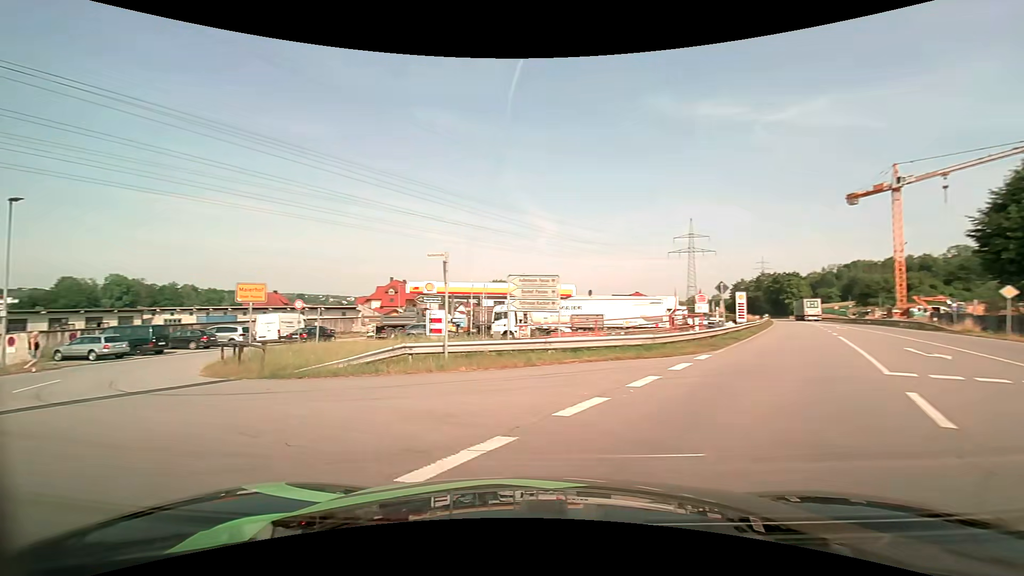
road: residential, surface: asphalt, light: Day
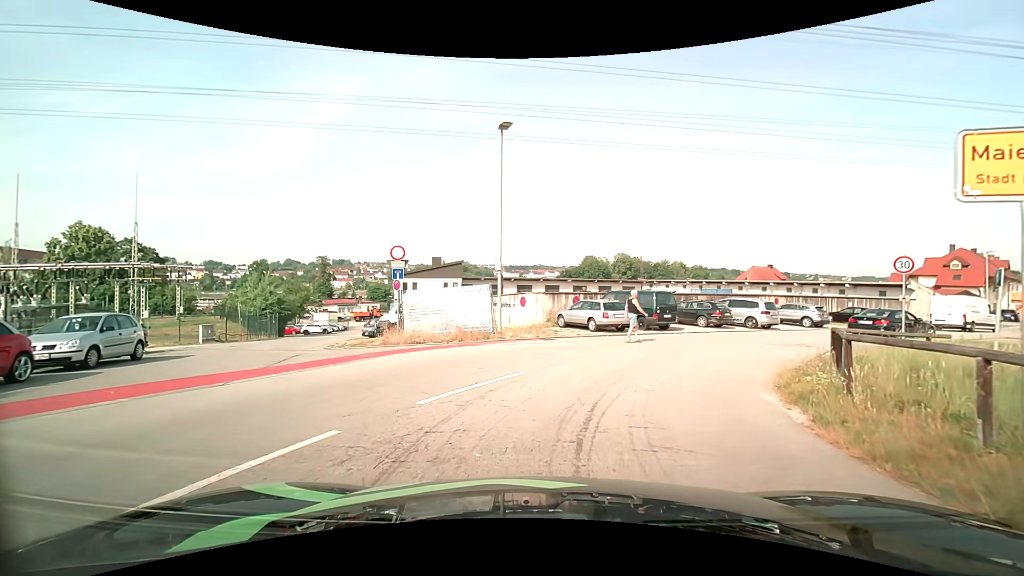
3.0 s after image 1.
(-7.5, +11.2) m; -52°
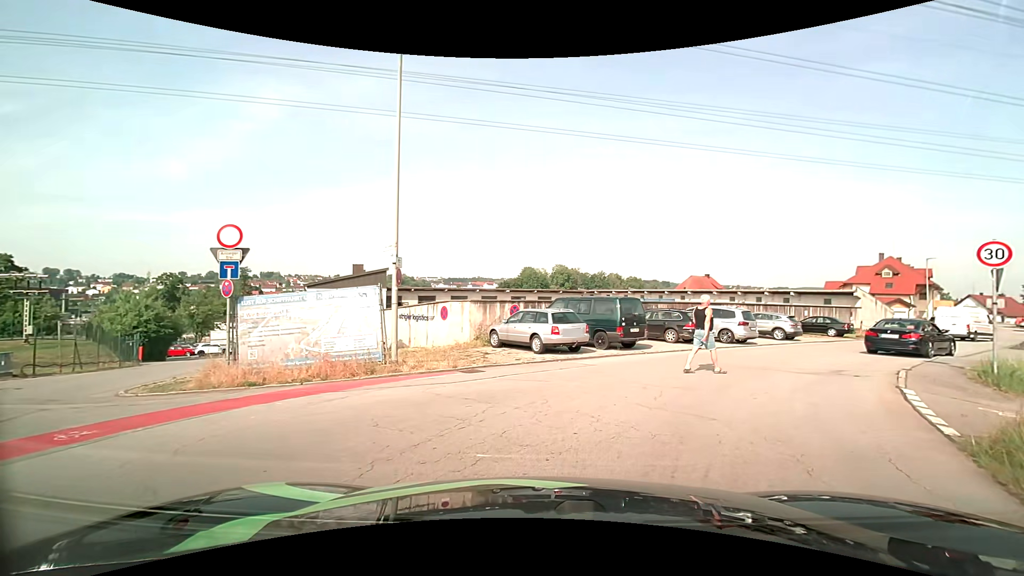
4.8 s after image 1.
(+0.3, +6.5) m; +8°
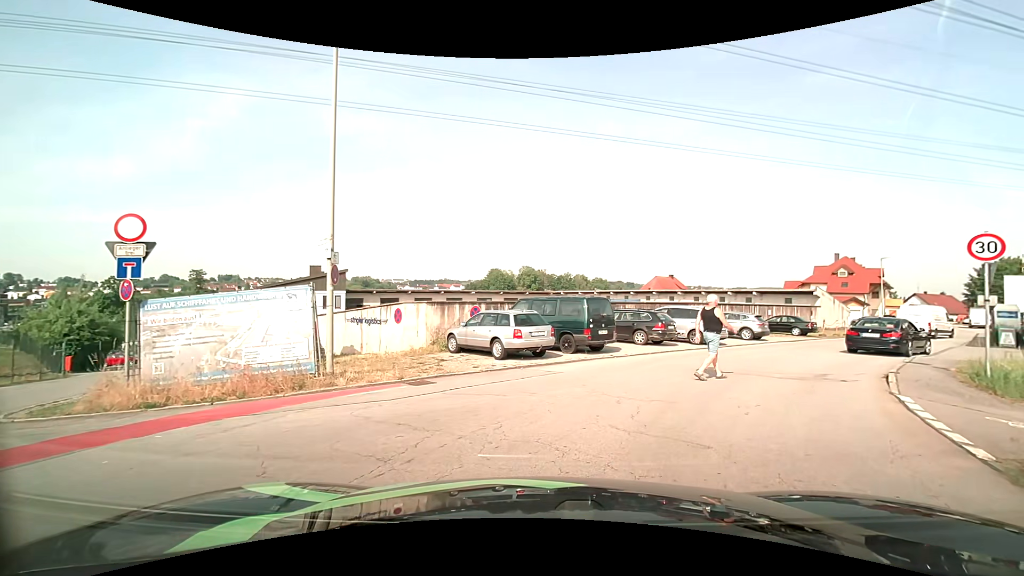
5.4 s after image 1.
(0.0, +1.4) m; +3°
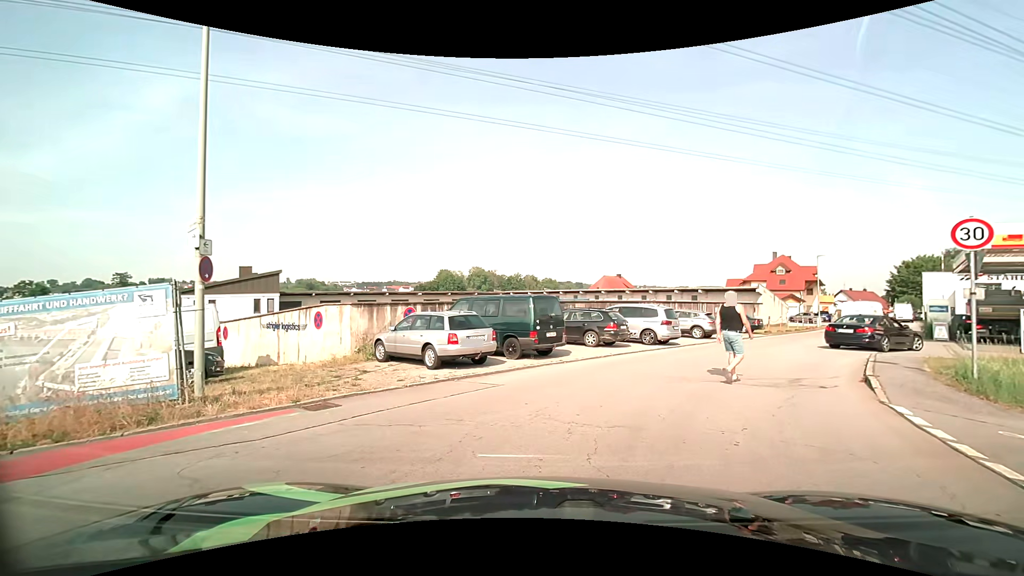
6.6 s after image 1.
(+0.1, +1.9) m; +4°
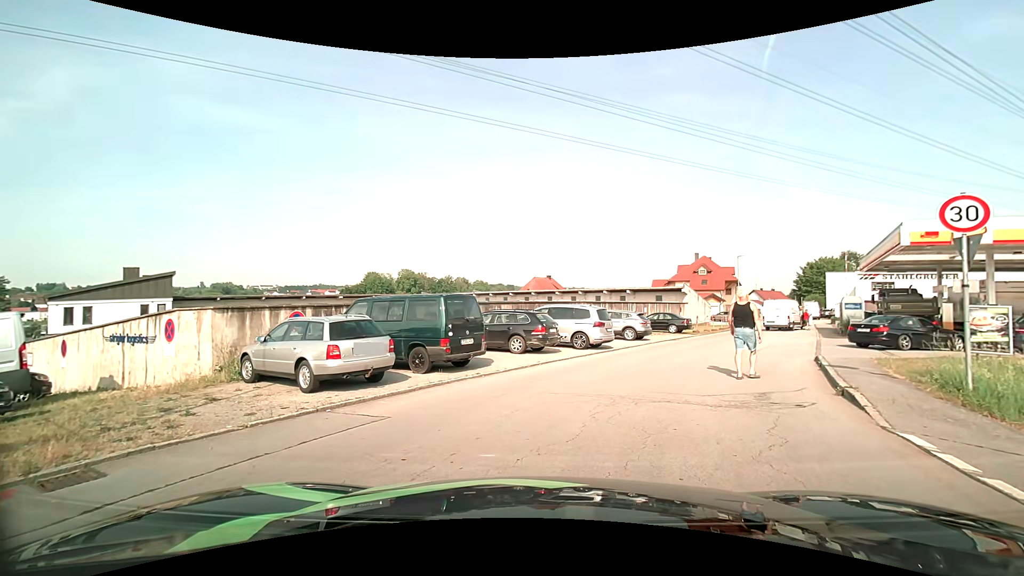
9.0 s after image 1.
(+0.1, +2.6) m; +9°
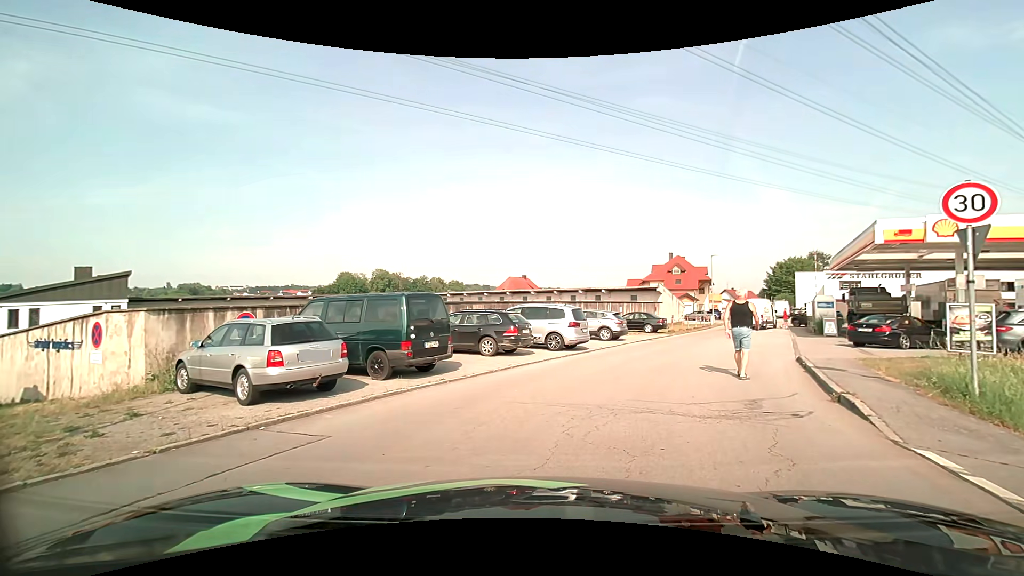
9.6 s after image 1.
(0.0, +1.0) m; +2°
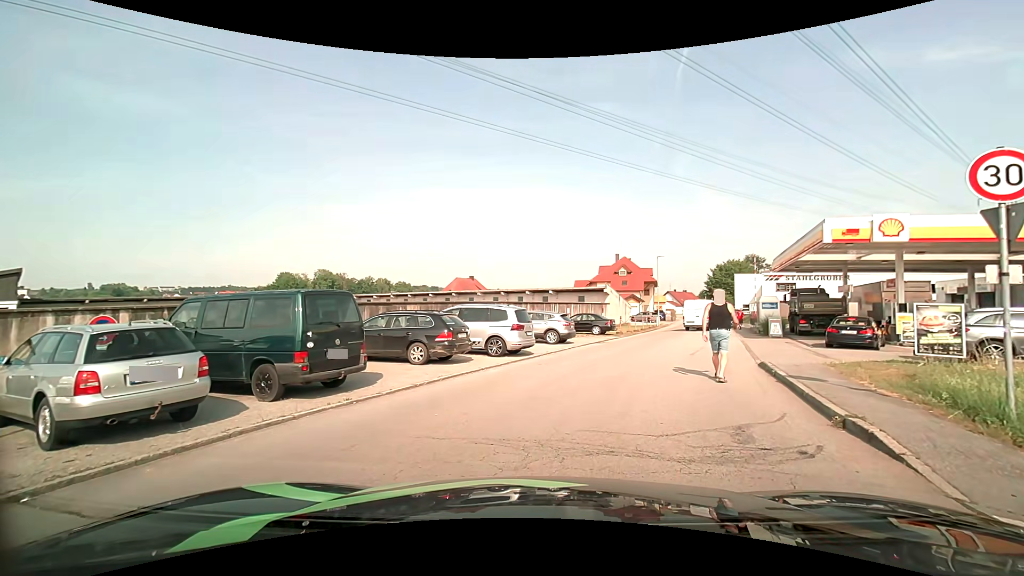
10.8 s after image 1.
(+0.1, +2.0) m; +7°
(+1, +10) (+4, +19) (+8, +29) (+11, +38) (+14, +48) (+17, +57) (+20, +67) (+22, +77) (+24, +86) (+27, +96) m
